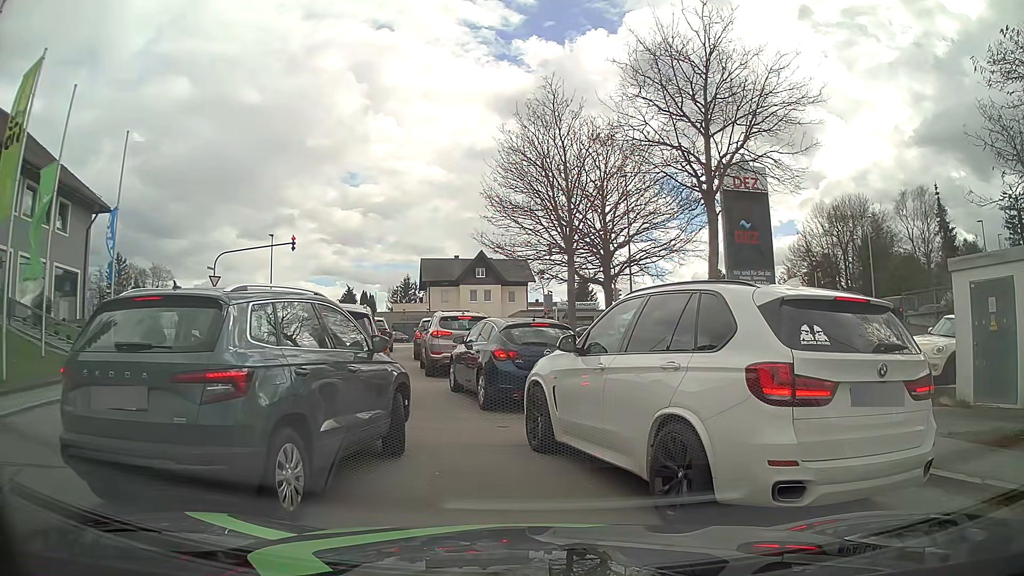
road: residential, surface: asphalt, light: Day
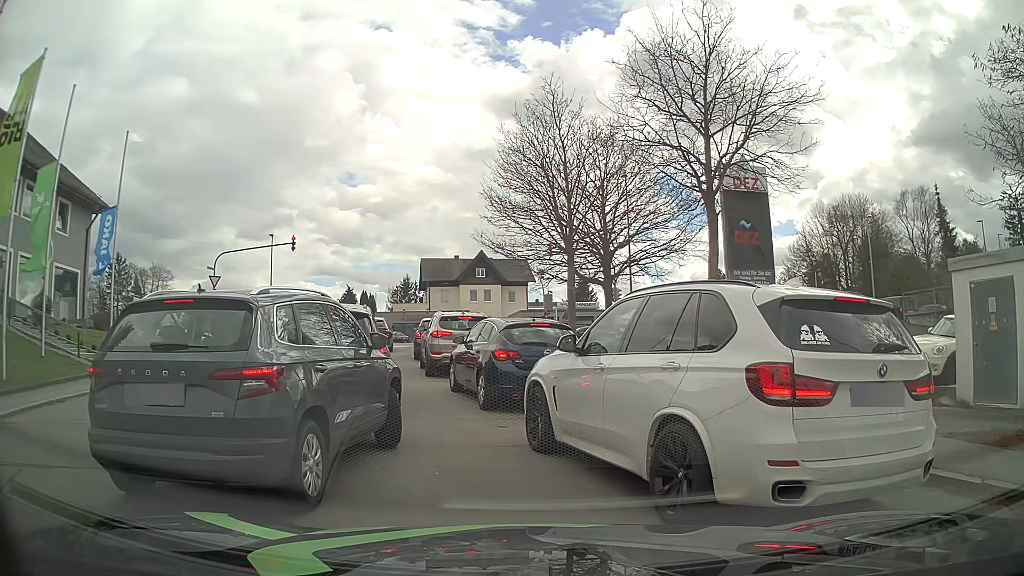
(0.0, 0.0) m; 0°
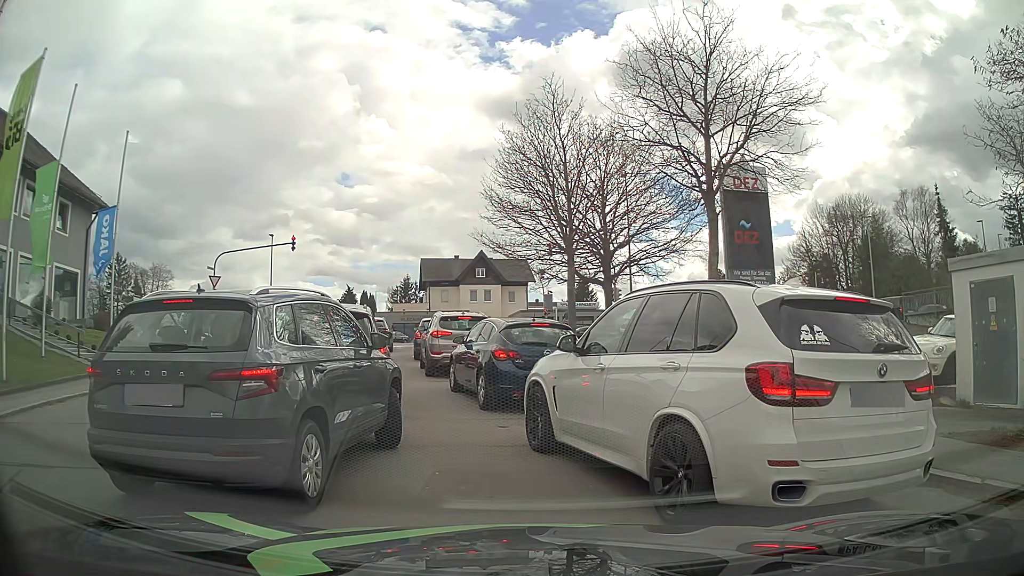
(0.0, 0.0) m; 0°
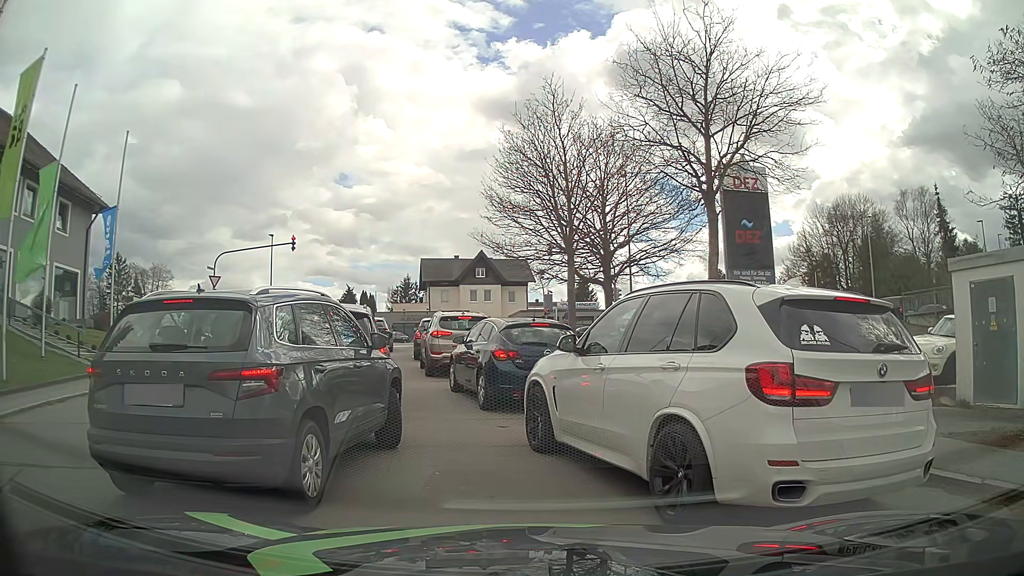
(0.0, 0.0) m; 0°
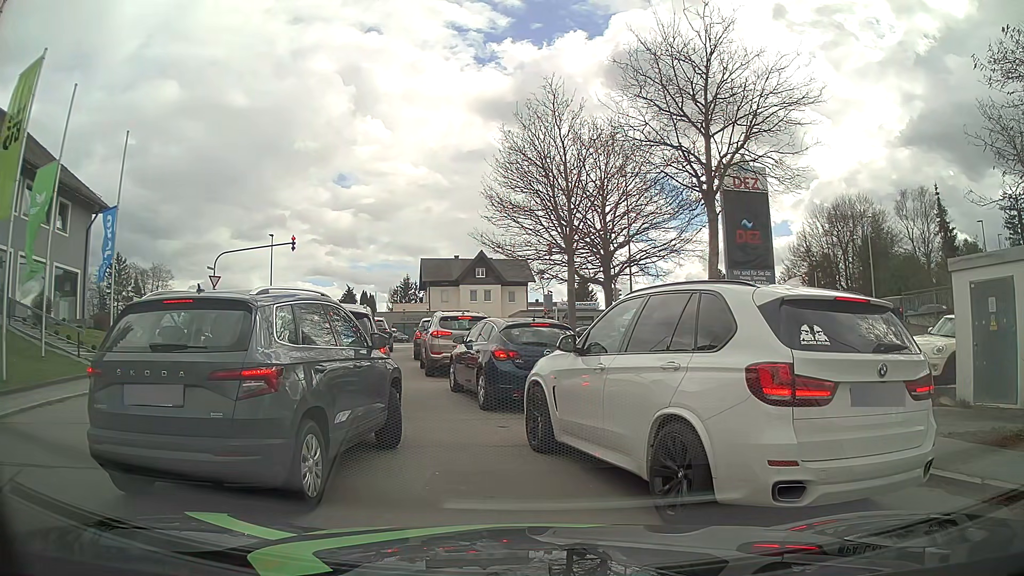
(0.0, 0.0) m; 0°
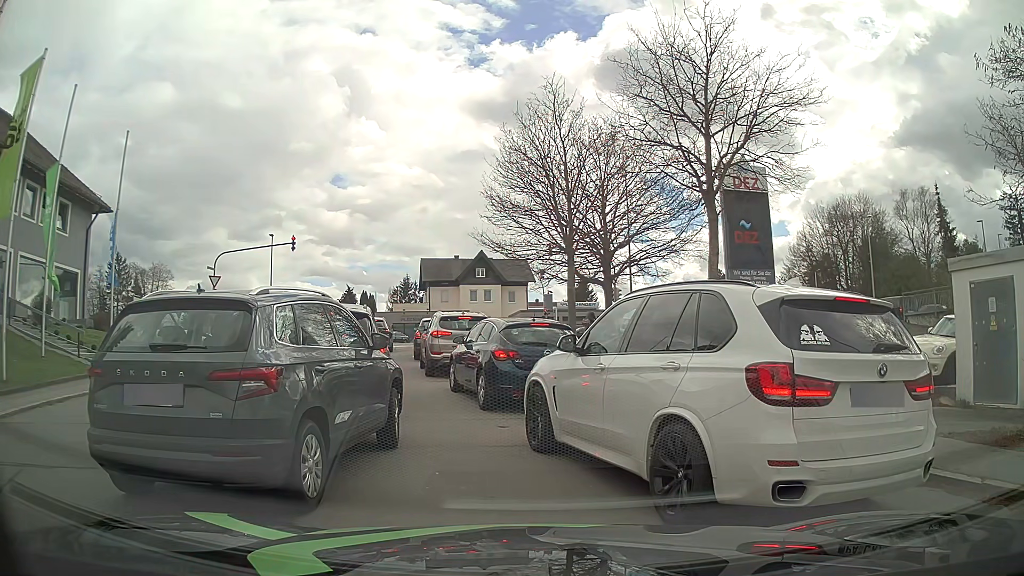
(0.0, 0.0) m; 0°
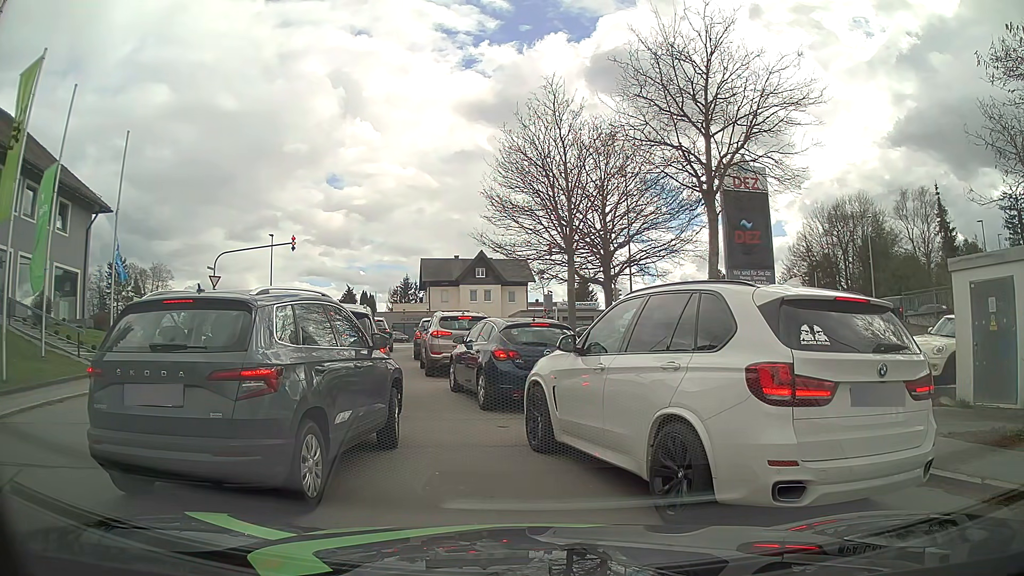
(0.0, 0.0) m; 0°
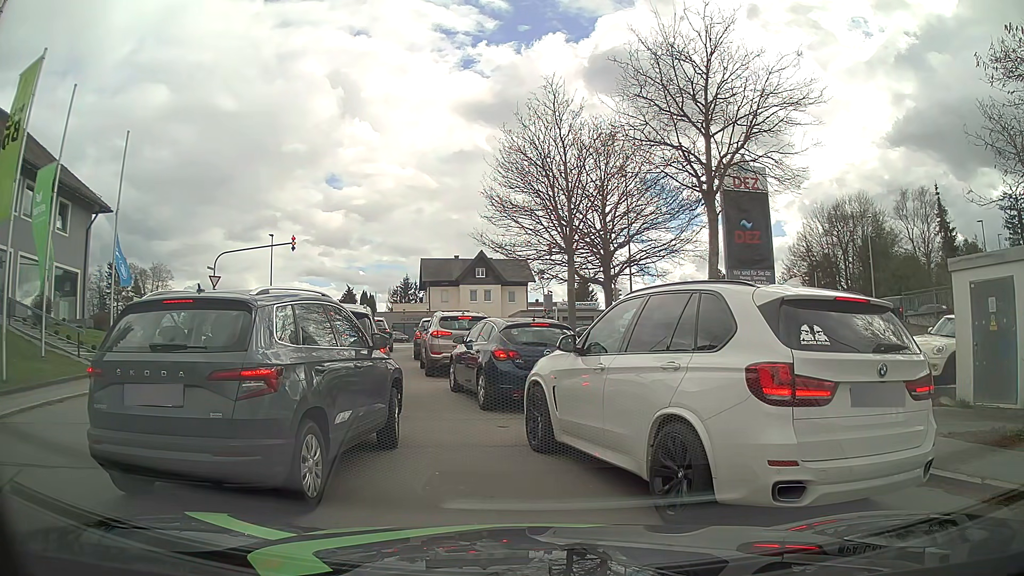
(0.0, 0.0) m; 0°
